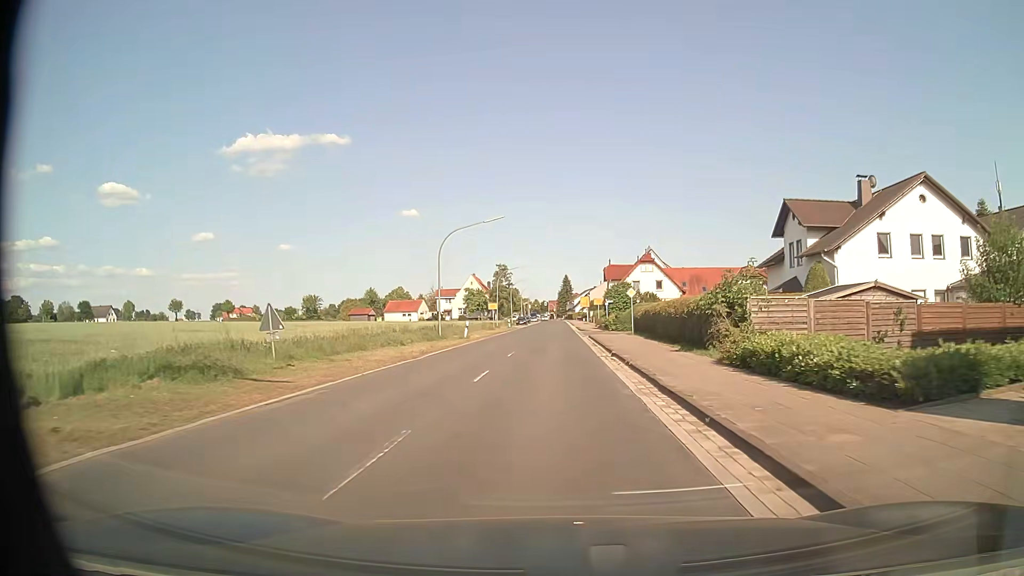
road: secondary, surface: asphalt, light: Day
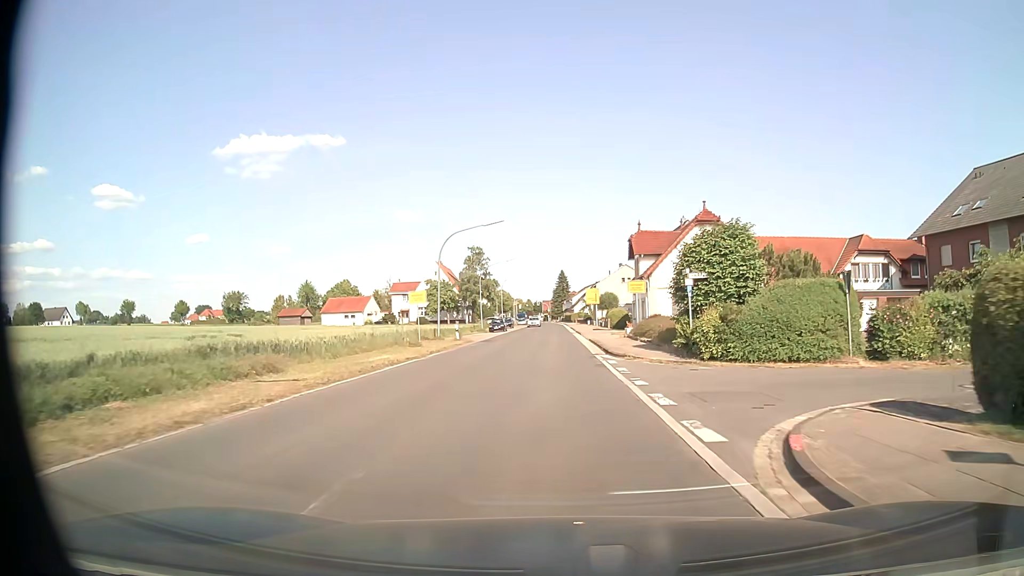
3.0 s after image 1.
(0.0, +38.2) m; 0°
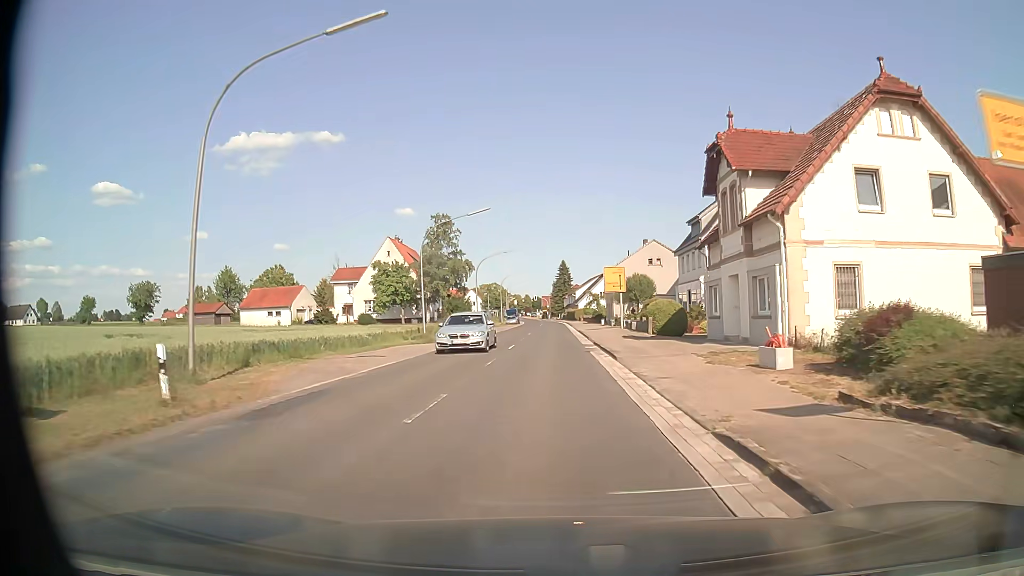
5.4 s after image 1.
(+0.1, +30.6) m; 0°
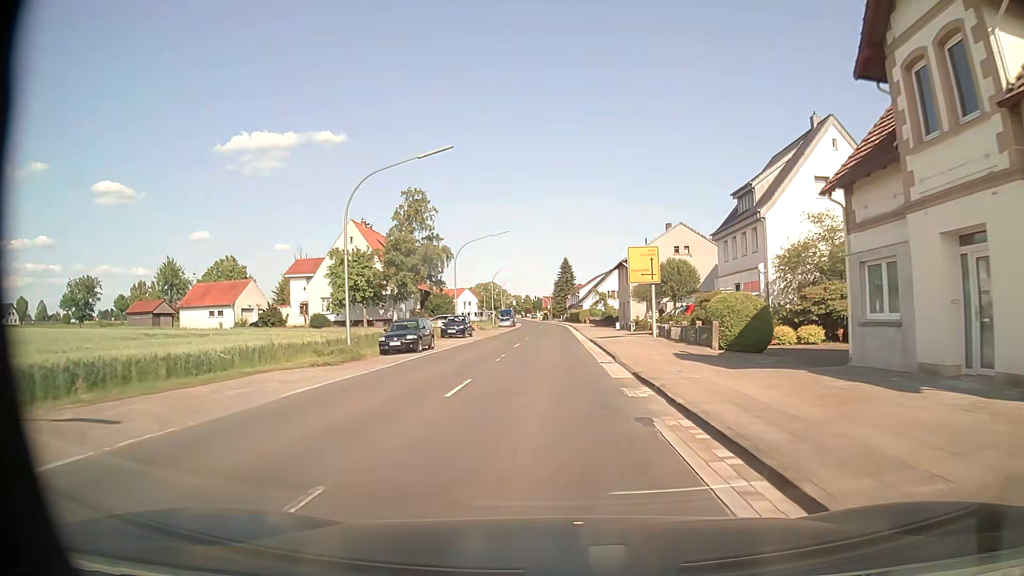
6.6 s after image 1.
(+0.1, +15.2) m; 0°
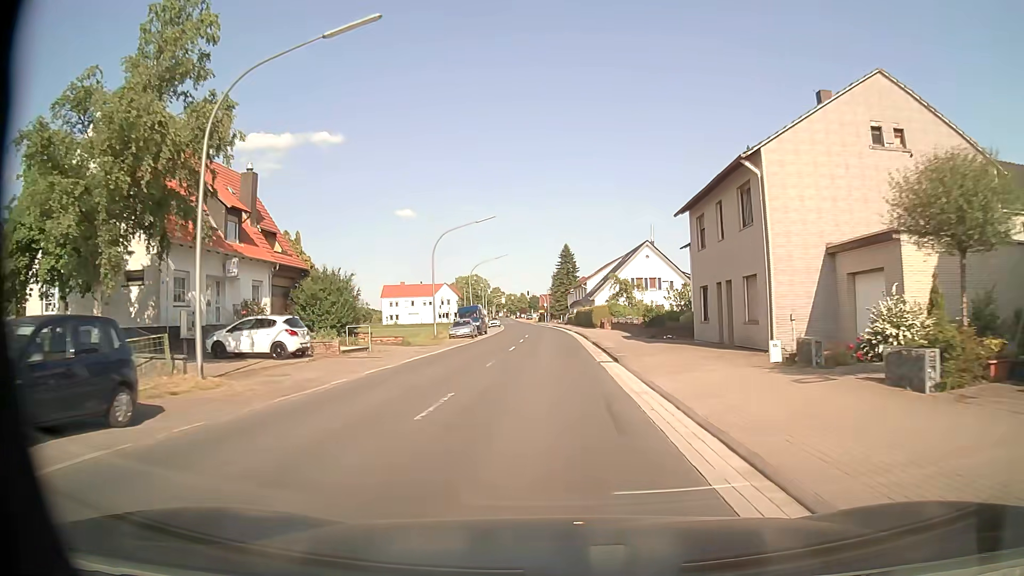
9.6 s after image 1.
(+0.1, +38.7) m; 0°
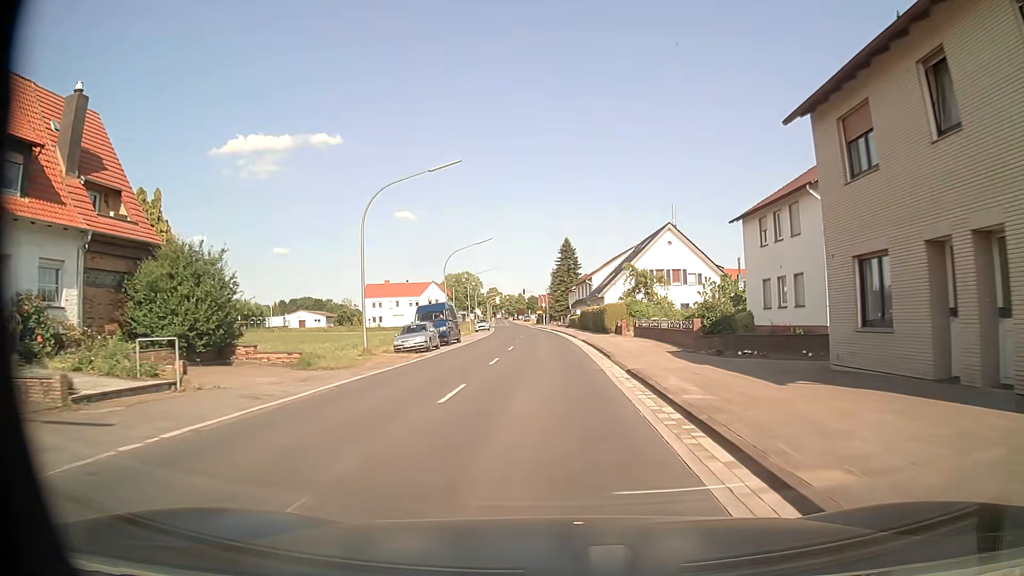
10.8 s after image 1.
(+0.1, +16.0) m; 0°
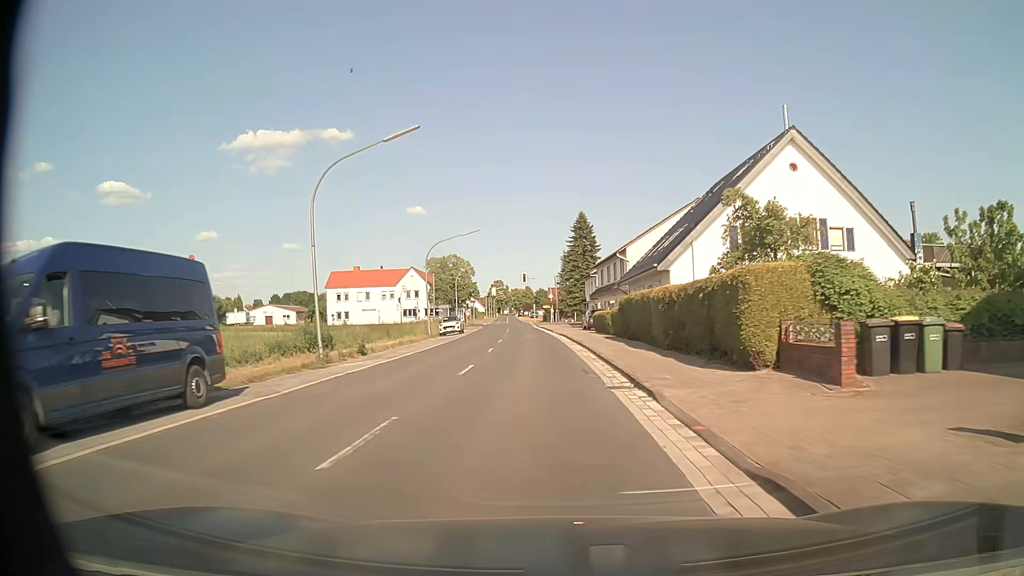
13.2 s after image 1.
(-0.1, +32.2) m; -1°
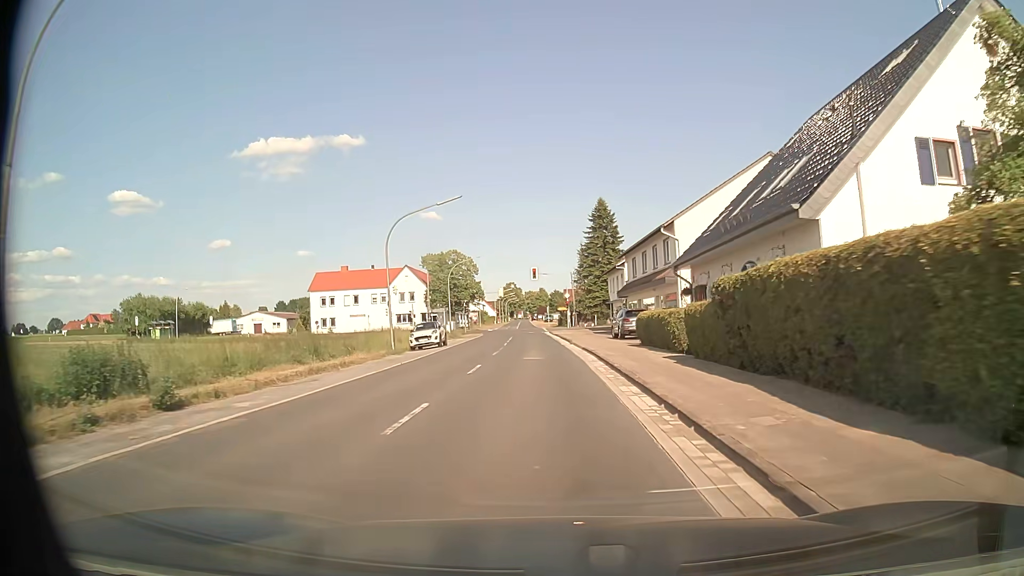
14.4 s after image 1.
(-0.2, +16.0) m; -2°
(0, +10) (0, +20) (0, +30) (-1, +40) (-1, +50) (-2, +60) (-2, +70) (-3, +80) (-3, +90) (-4, +100) m
